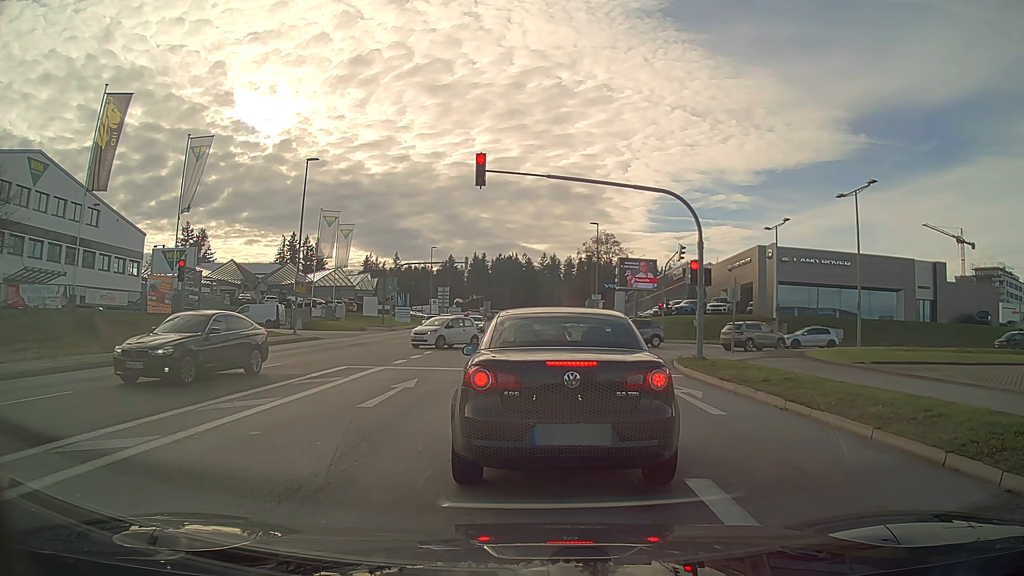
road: tertiary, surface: asphalt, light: Day
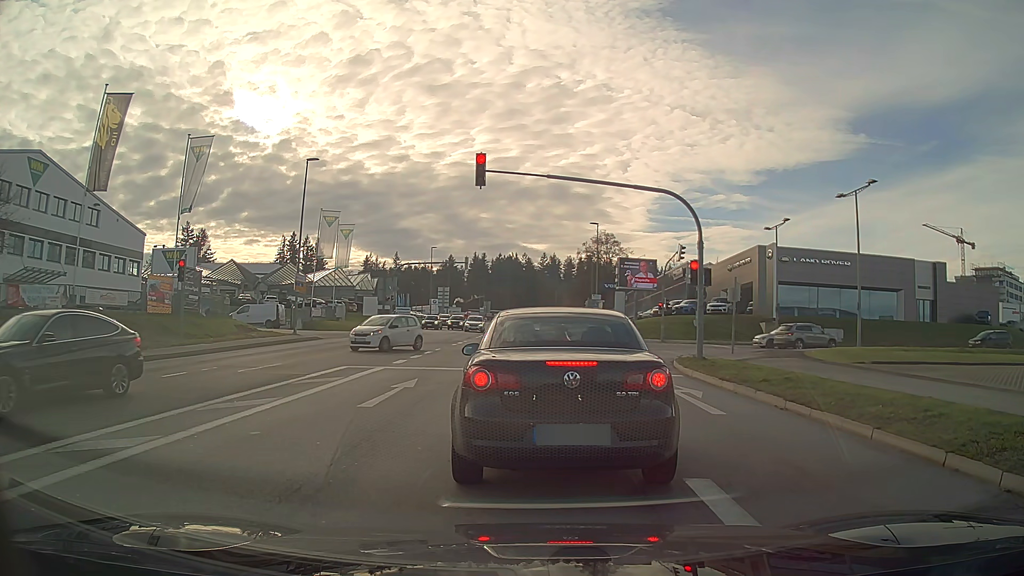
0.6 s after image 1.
(0.0, 0.0) m; 0°
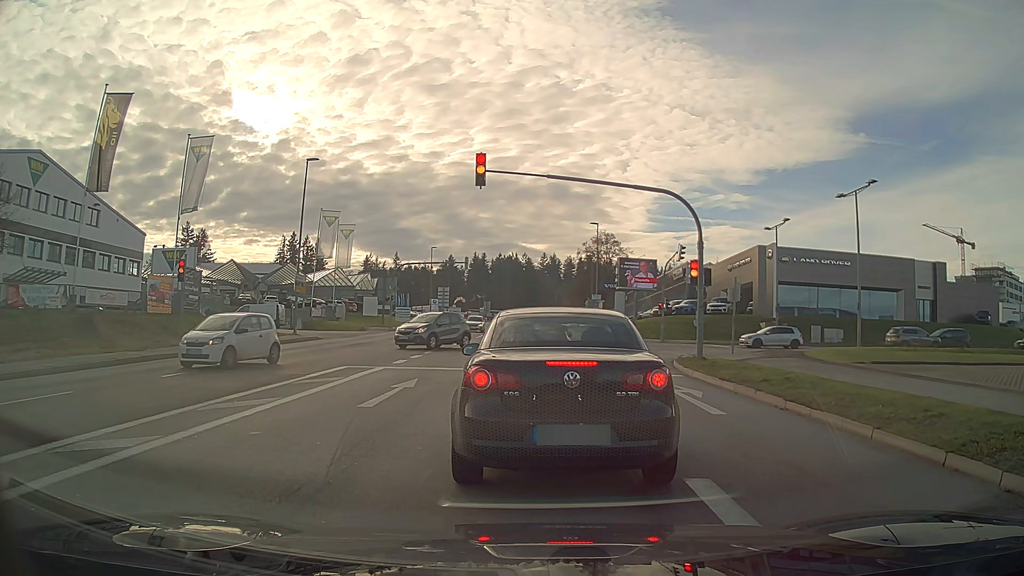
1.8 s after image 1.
(0.0, 0.0) m; 0°
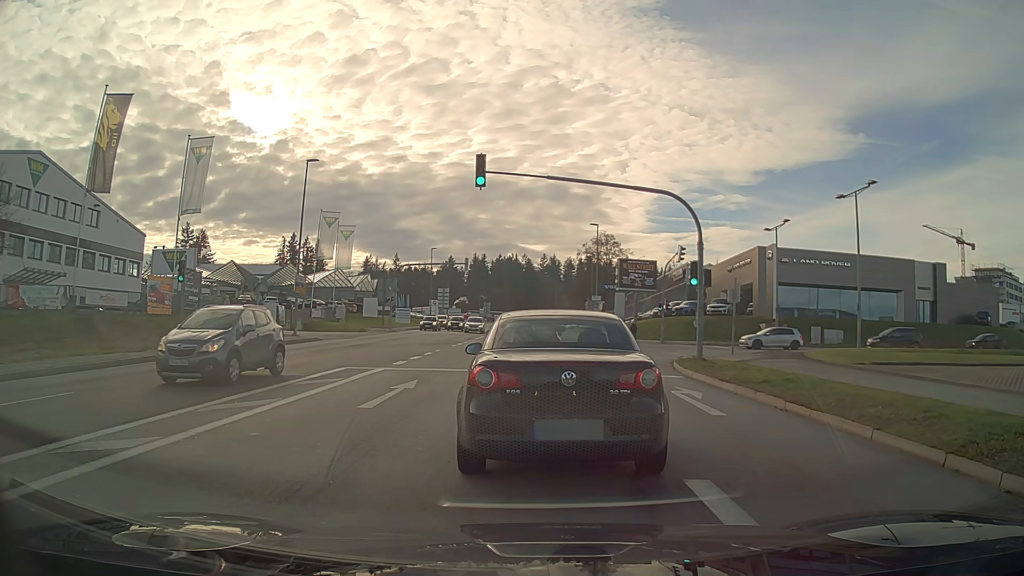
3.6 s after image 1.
(0.0, 0.0) m; 0°
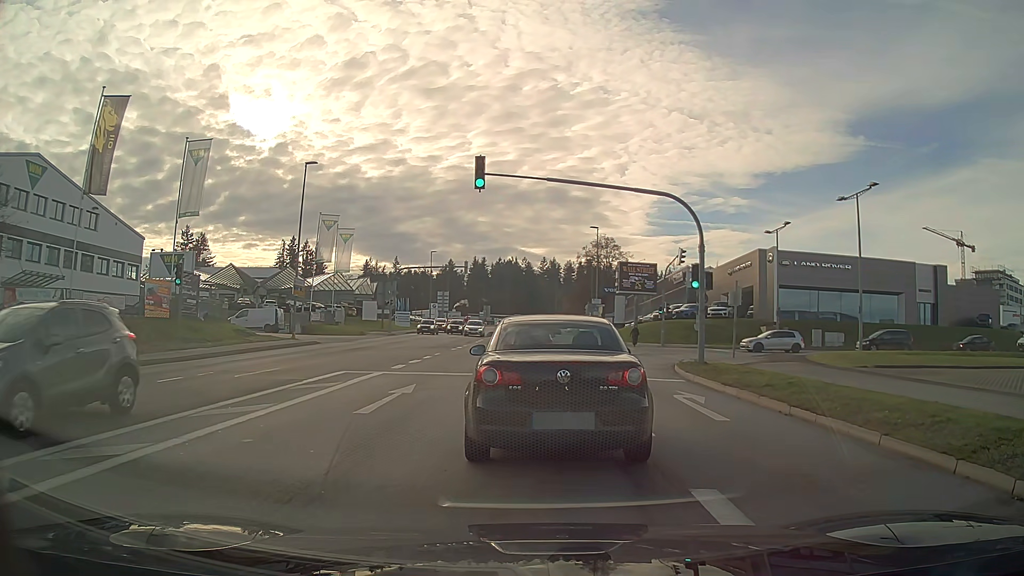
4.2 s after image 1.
(0.0, +0.3) m; 0°
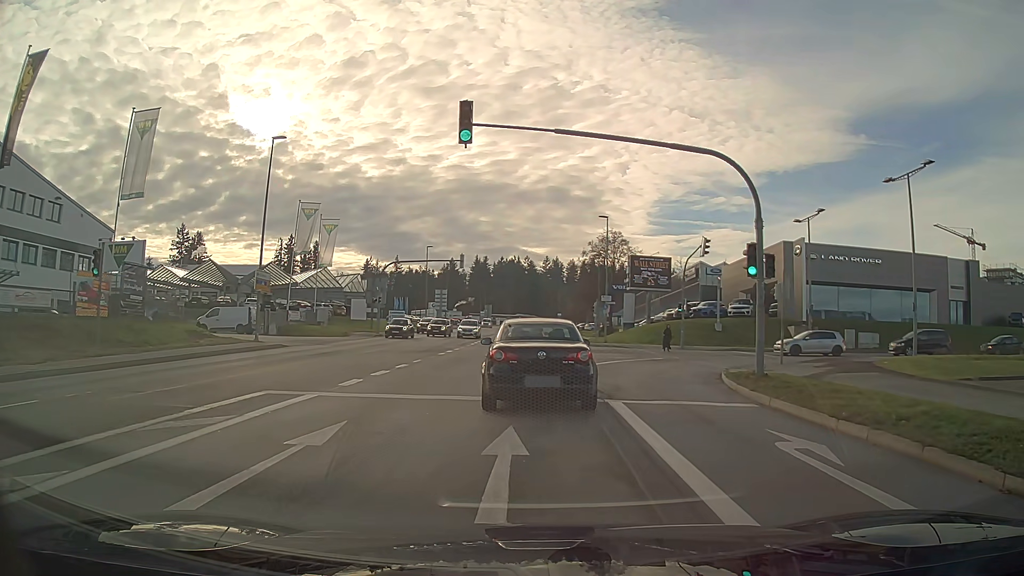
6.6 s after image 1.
(0.0, +6.2) m; 0°
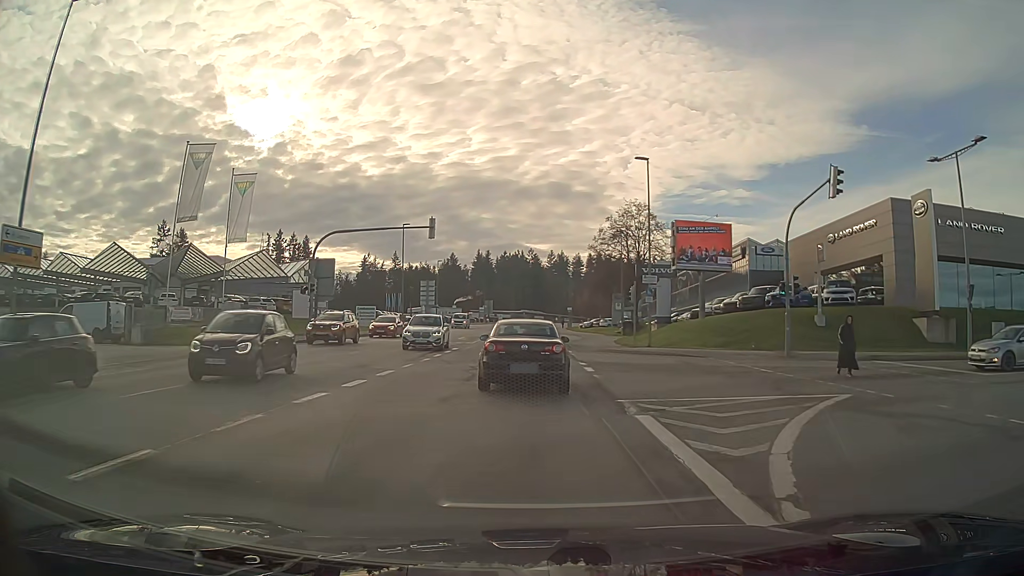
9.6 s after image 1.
(-0.1, +18.8) m; 0°
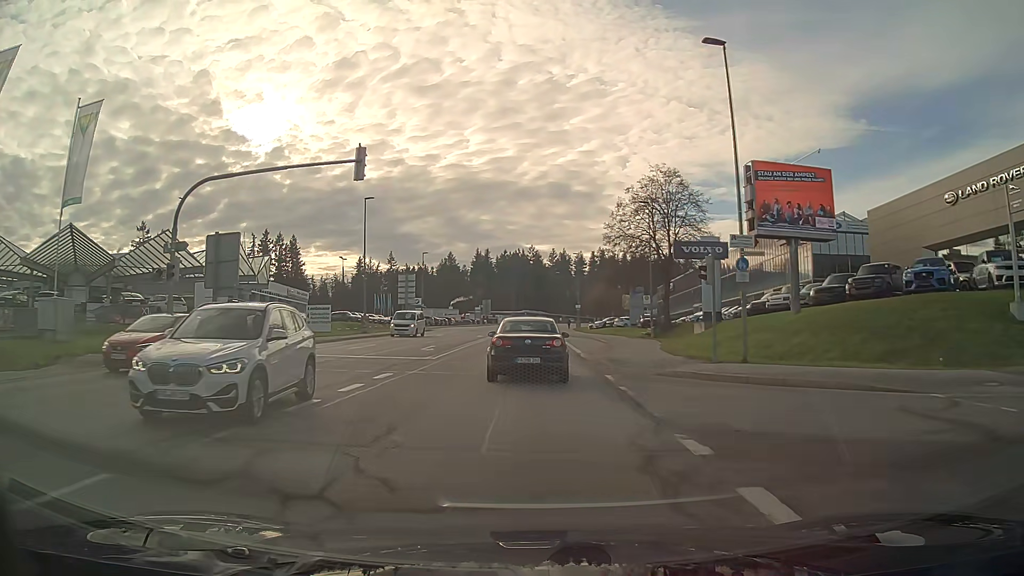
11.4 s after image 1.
(-0.1, +16.1) m; 0°
(0, +10) (0, +20) (0, +30) (0, +40) (+1, +50) (+1, +60) (+1, +70) (+1, +80) (+1, +90) (+1, +100) m
